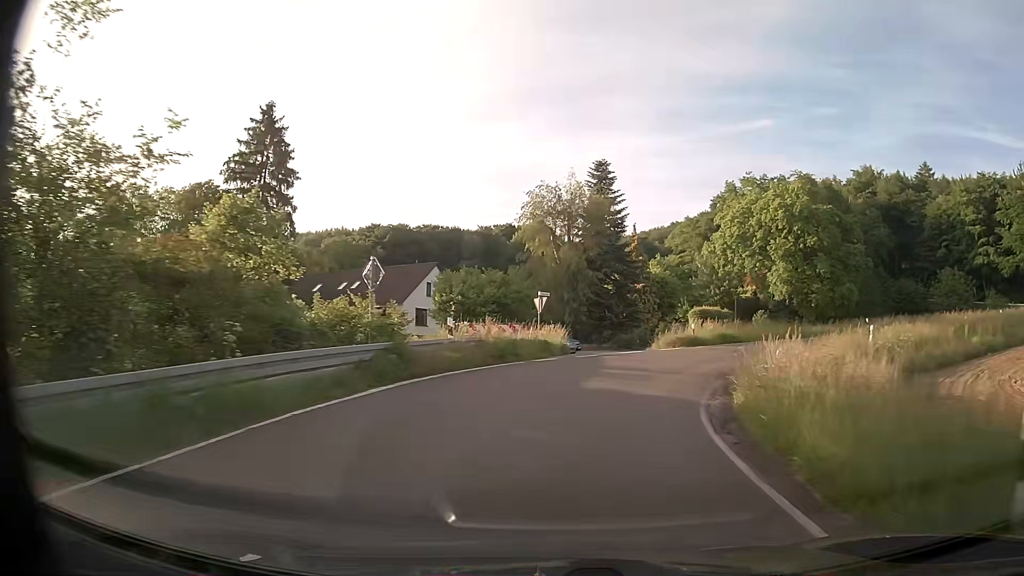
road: secondary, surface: asphalt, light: Day
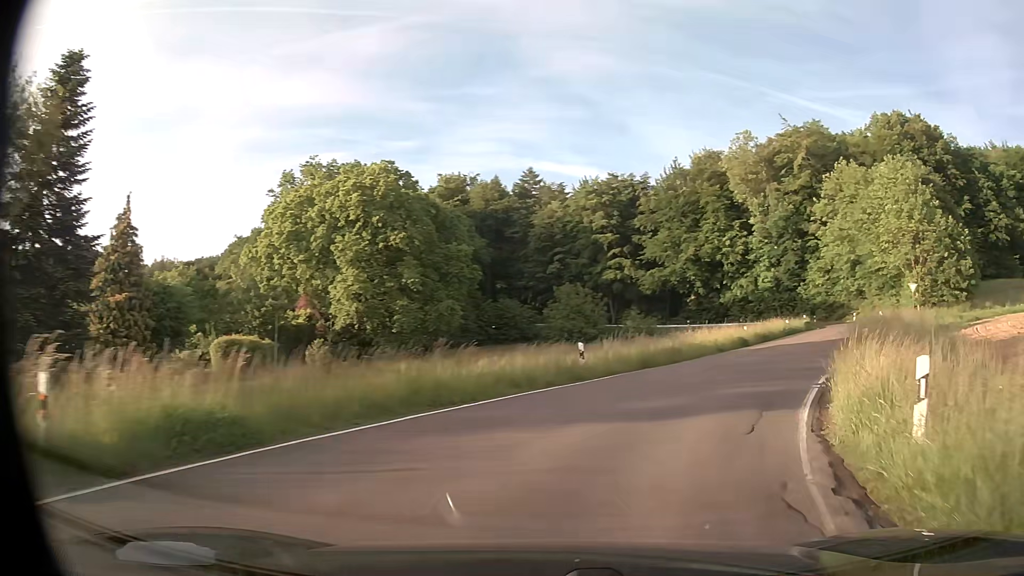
(+6.6, +25.2) m; +36°
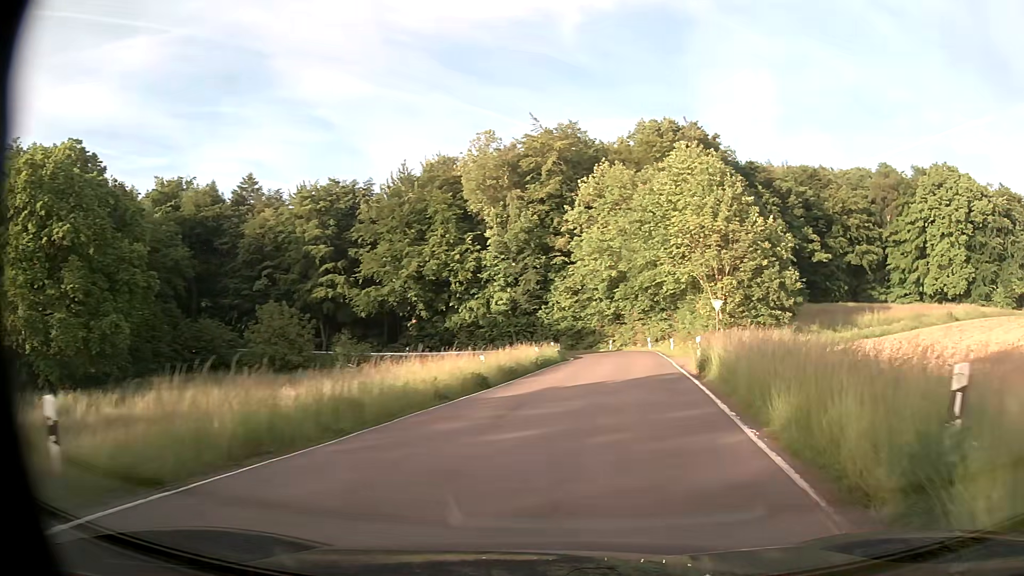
(+2.9, +13.0) m; +24°
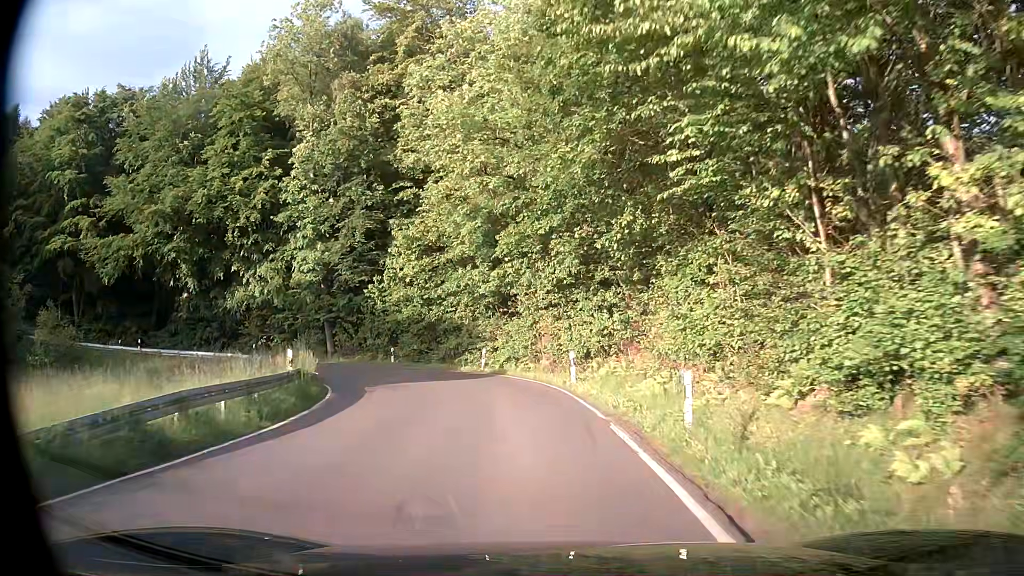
(+5.3, +35.6) m; +10°
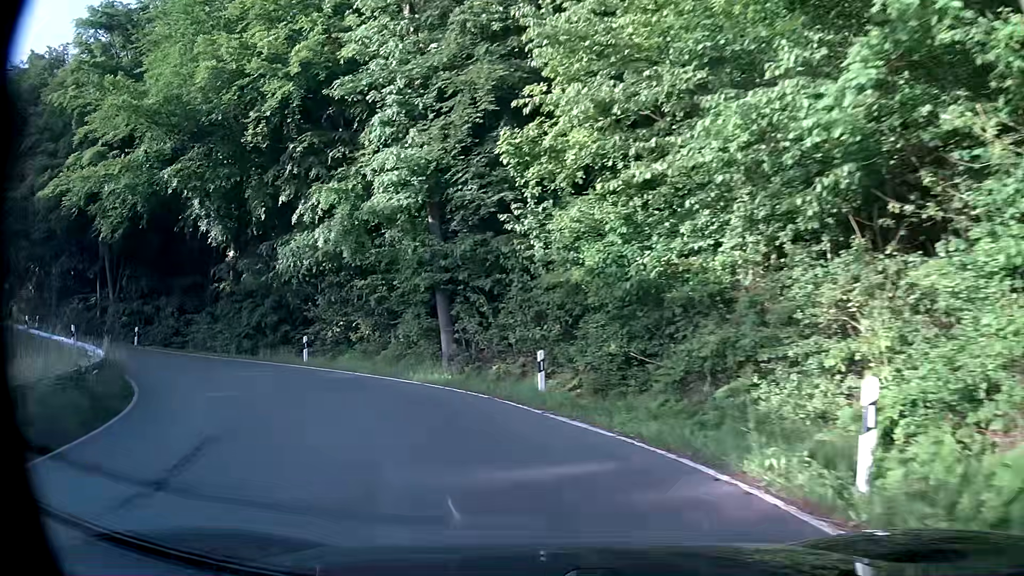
(-2.7, +24.8) m; -20°
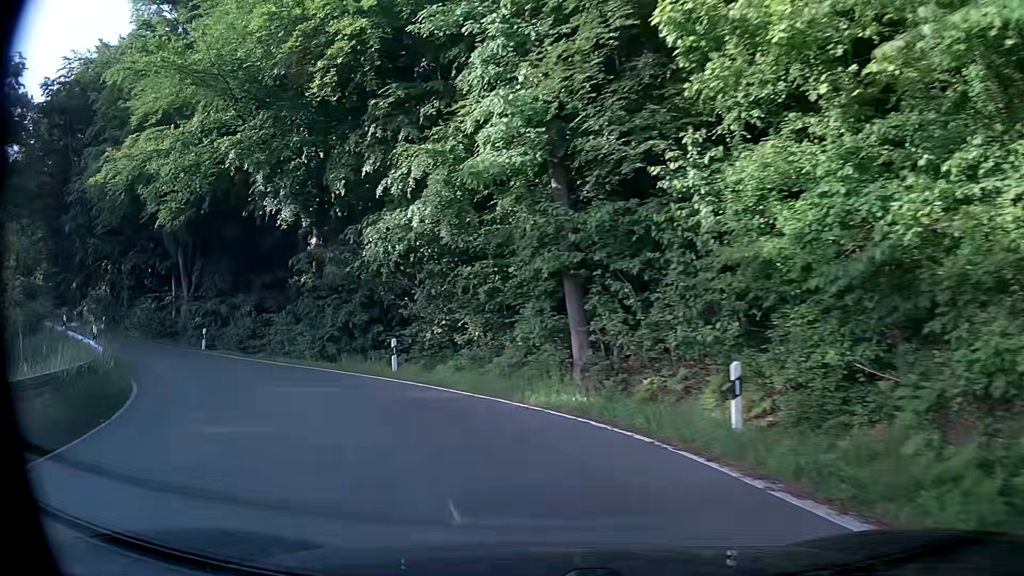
(-0.6, +5.7) m; -11°
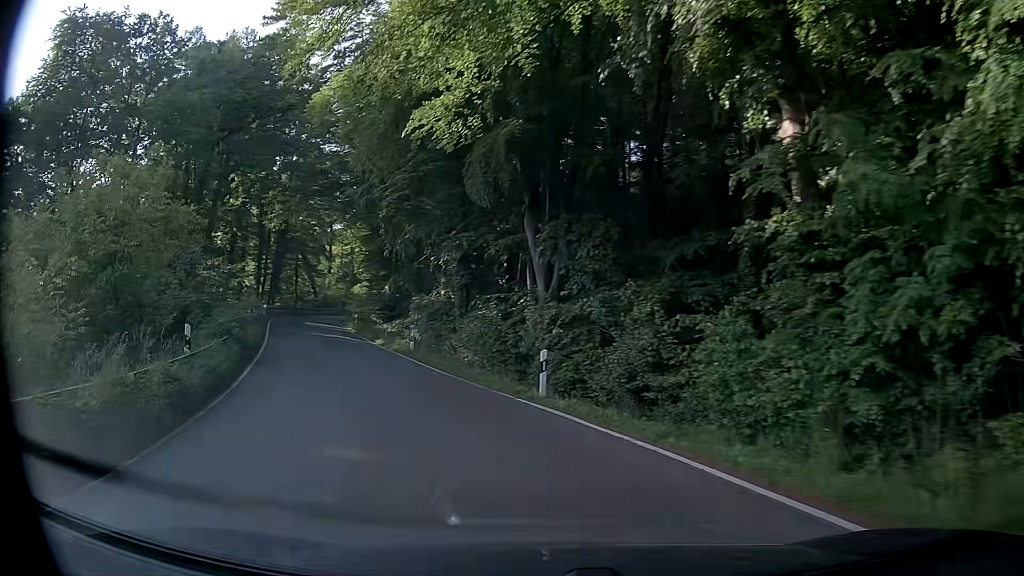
(-5.7, +16.0) m; -38°
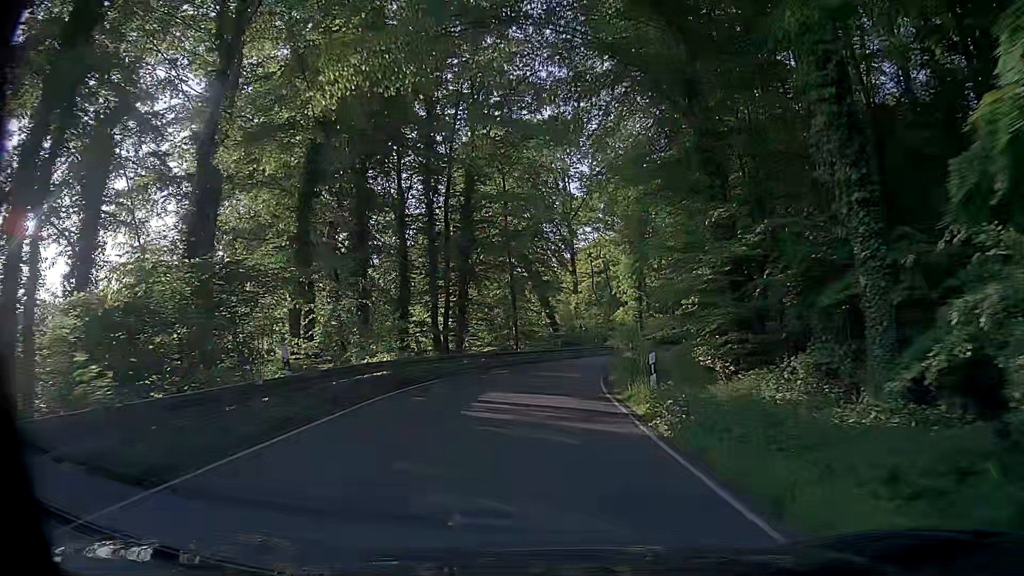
(-9.7, +32.5) m; -23°
